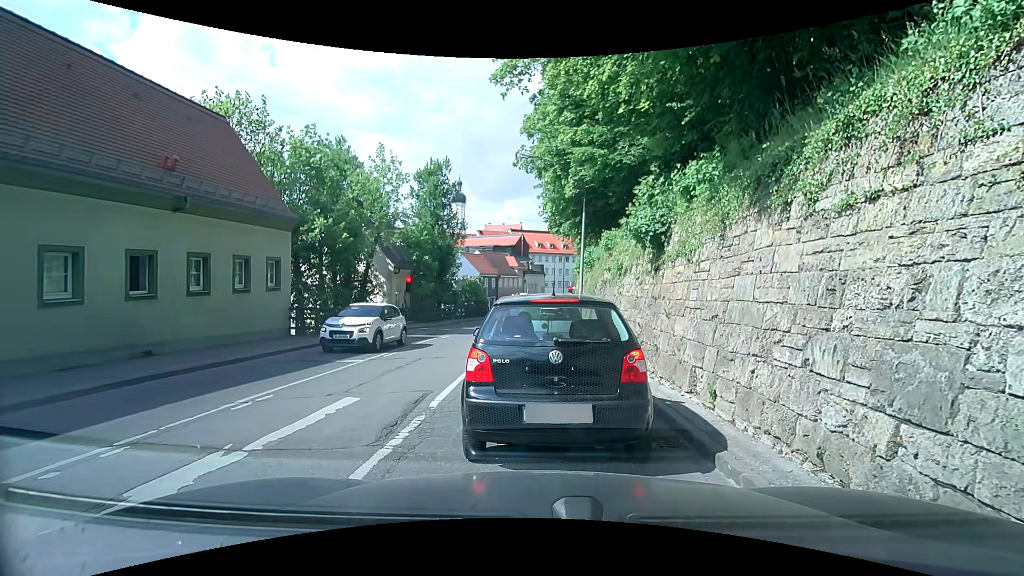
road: secondary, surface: asphalt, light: Day
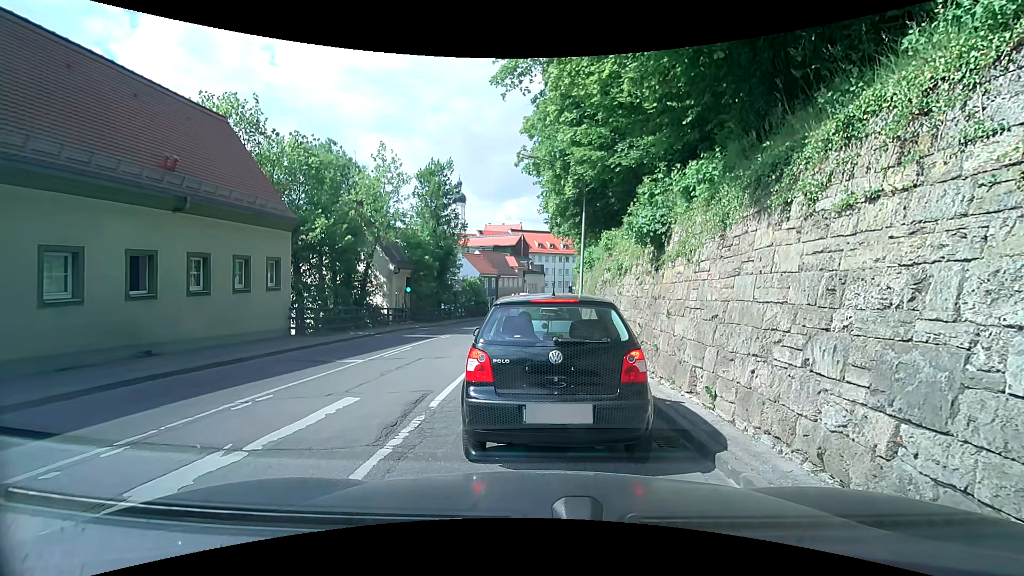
(0.0, 0.0) m; 0°
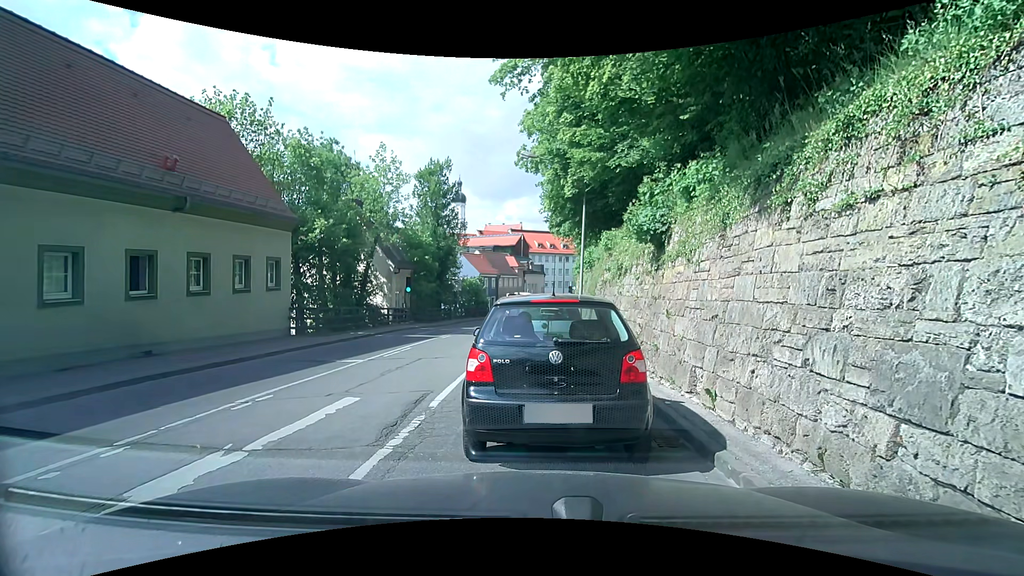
(0.0, 0.0) m; 0°
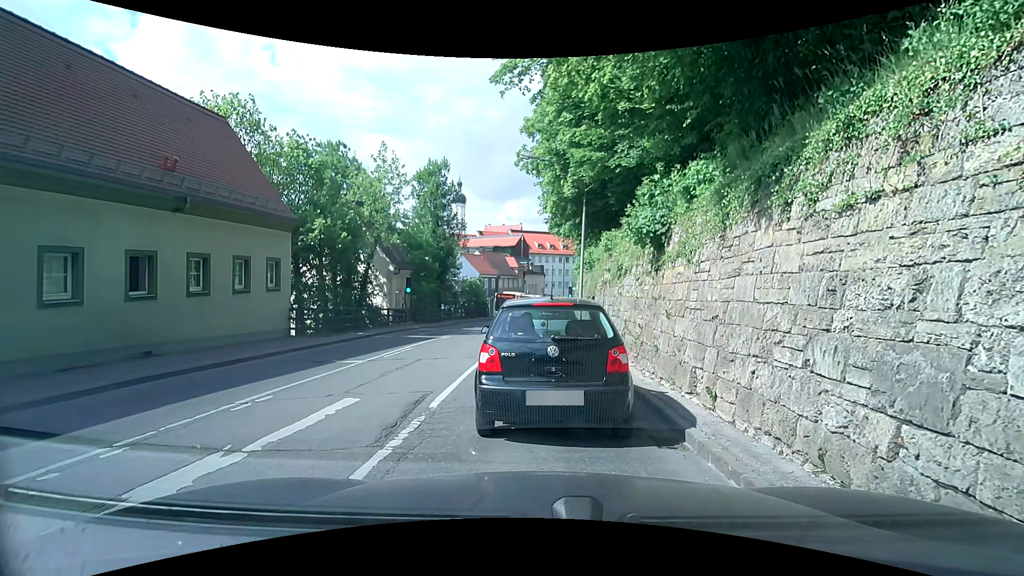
(0.0, 0.0) m; 0°
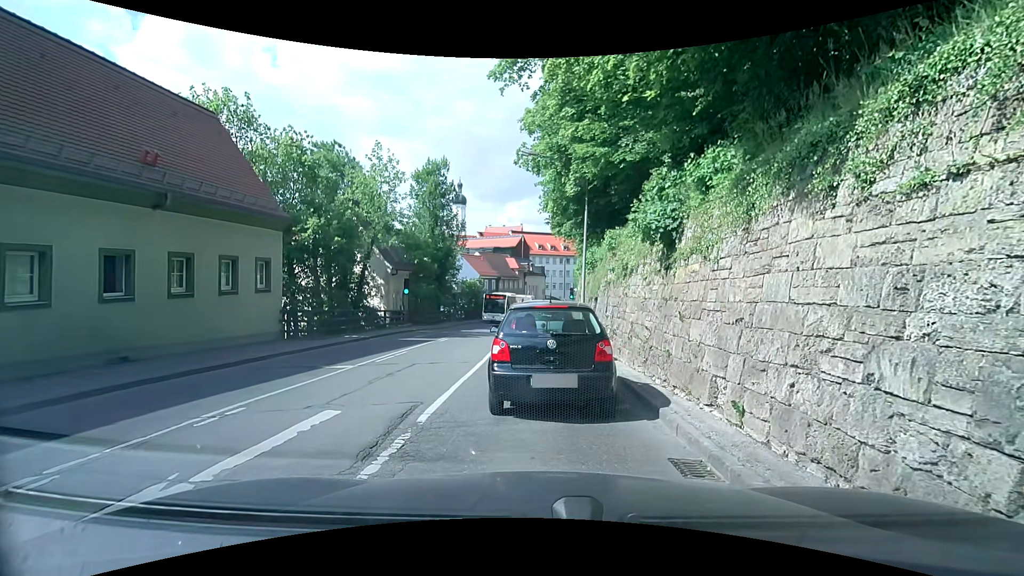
(0.0, +0.8) m; 0°
